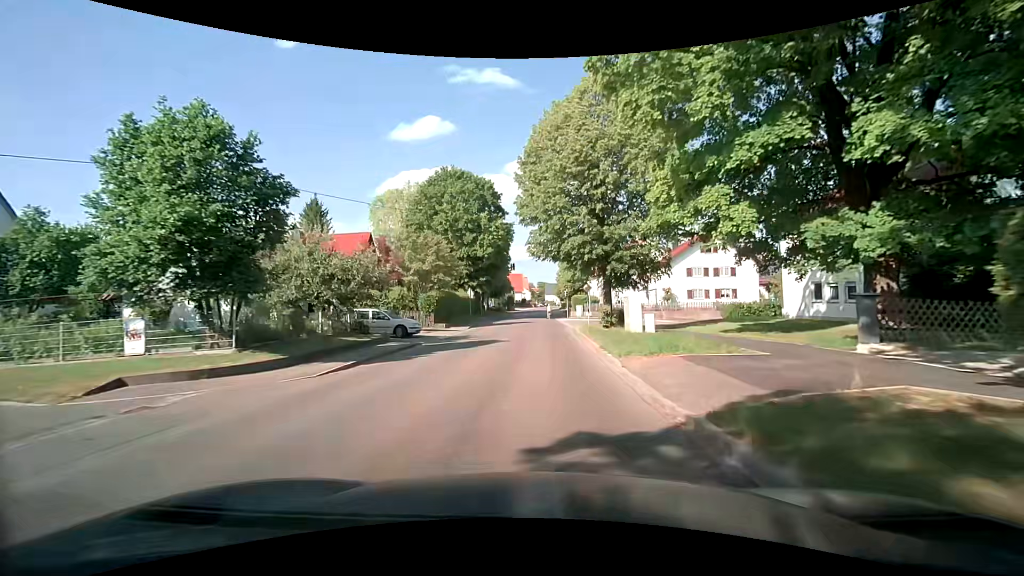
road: secondary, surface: asphalt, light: Day
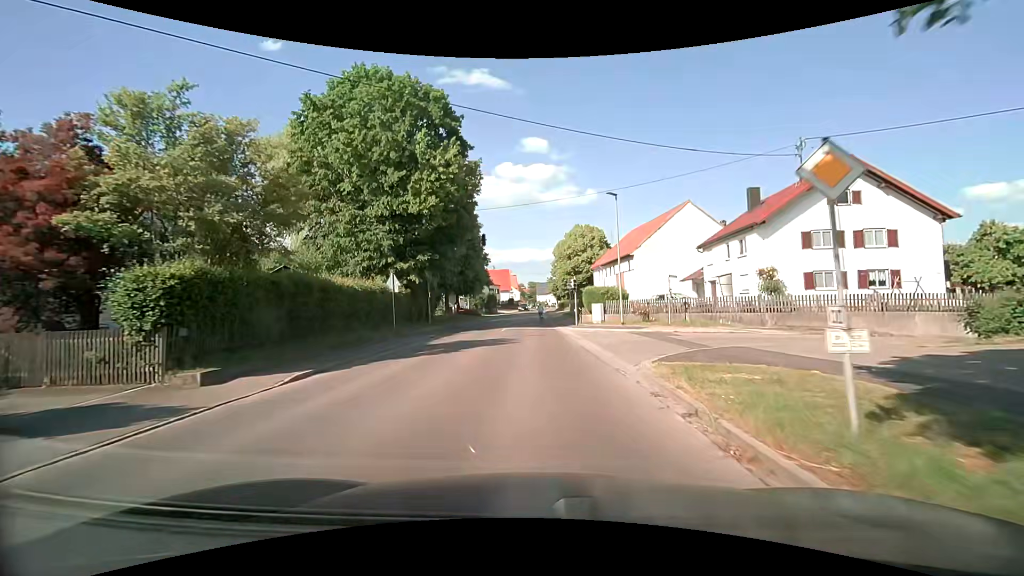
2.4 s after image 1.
(+0.1, +25.2) m; +1°
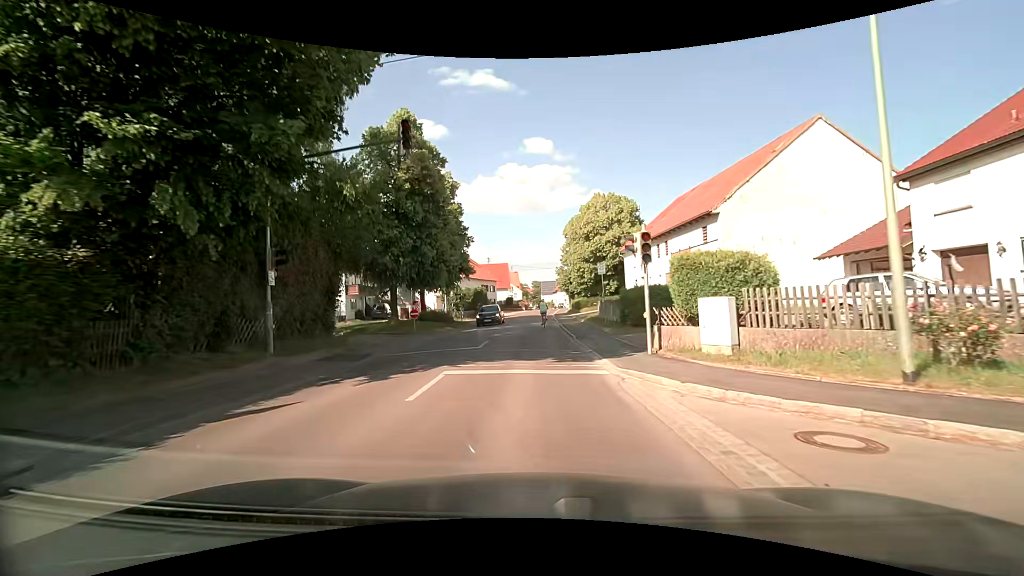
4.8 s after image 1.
(+0.1, +22.2) m; 0°
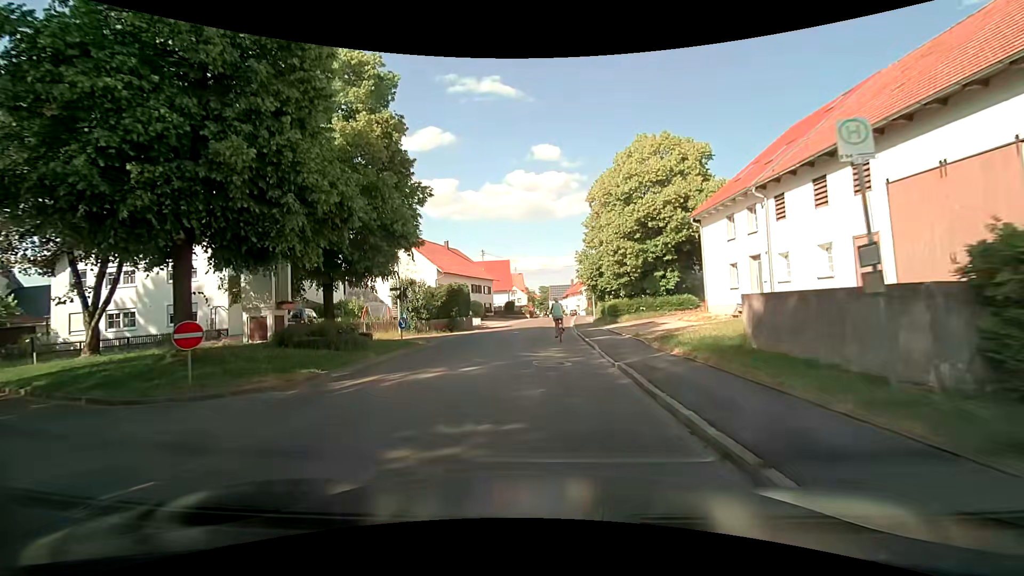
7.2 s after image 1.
(-0.1, +21.2) m; -1°
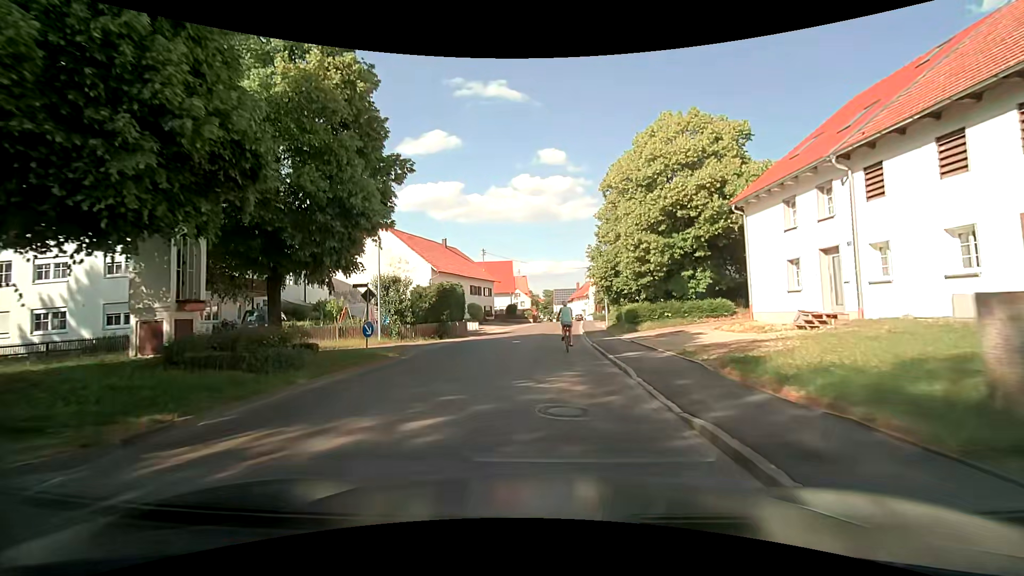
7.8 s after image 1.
(0.0, +5.2) m; 0°
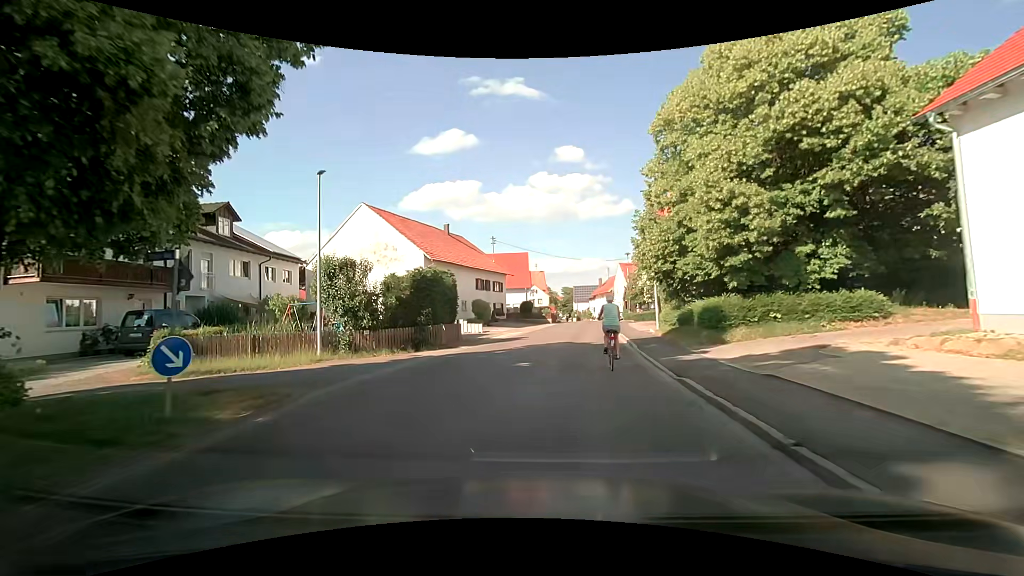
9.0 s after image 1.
(0.0, +10.2) m; -2°
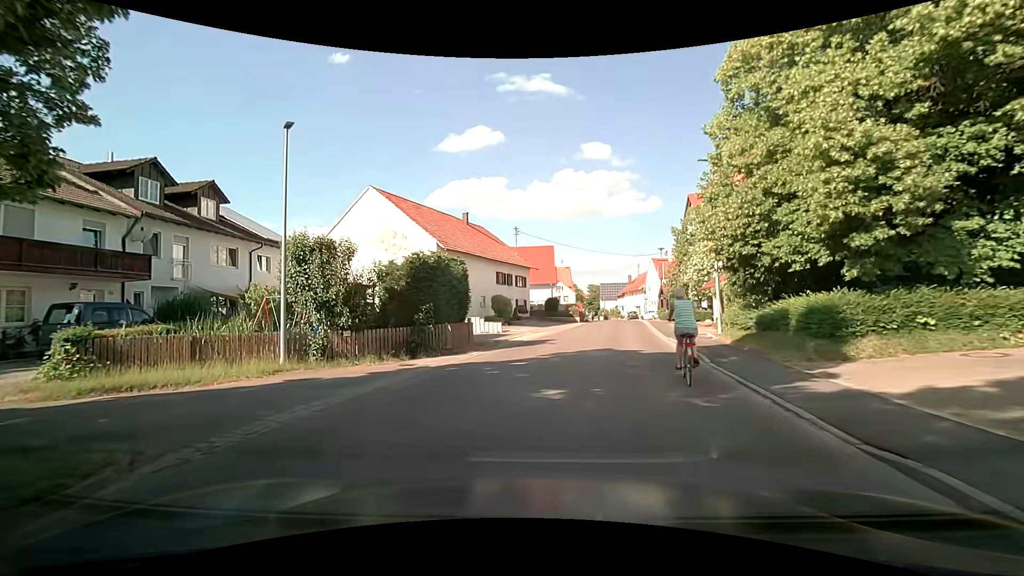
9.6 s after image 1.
(-0.1, +4.8) m; -4°
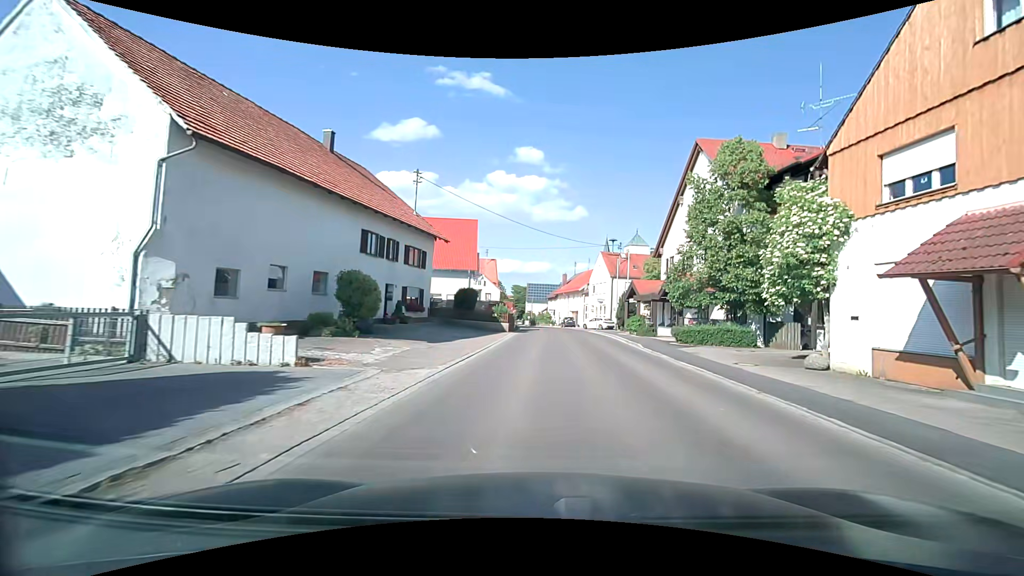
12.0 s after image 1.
(+0.9, +21.0) m; +9°
(+1, +10) (+2, +20) (+3, +30) (+4, +40) (+4, +50) (+3, +60) (+2, +70) (+1, +80) (0, +90) (-2, +99) m
